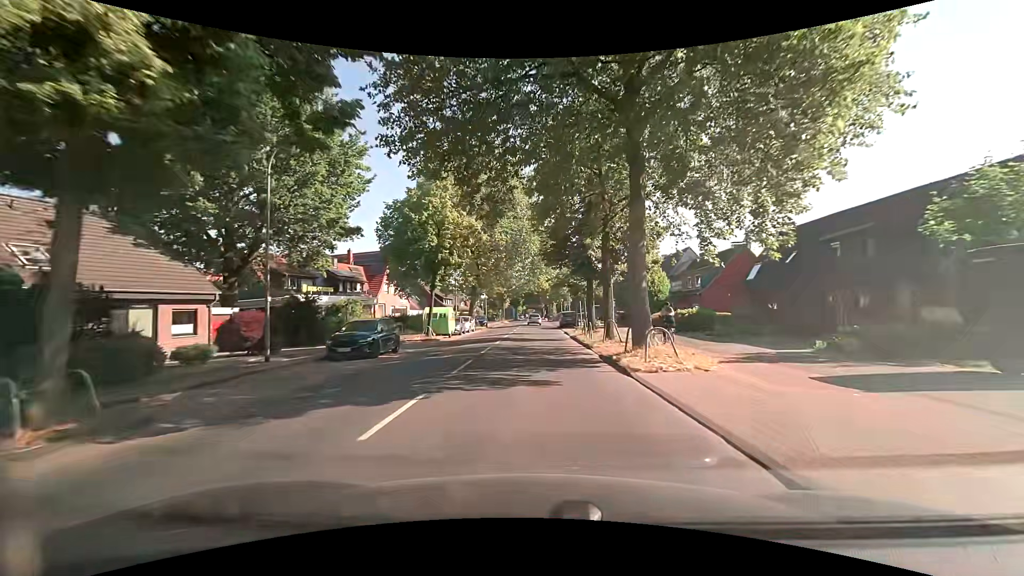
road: secondary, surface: asphalt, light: Day
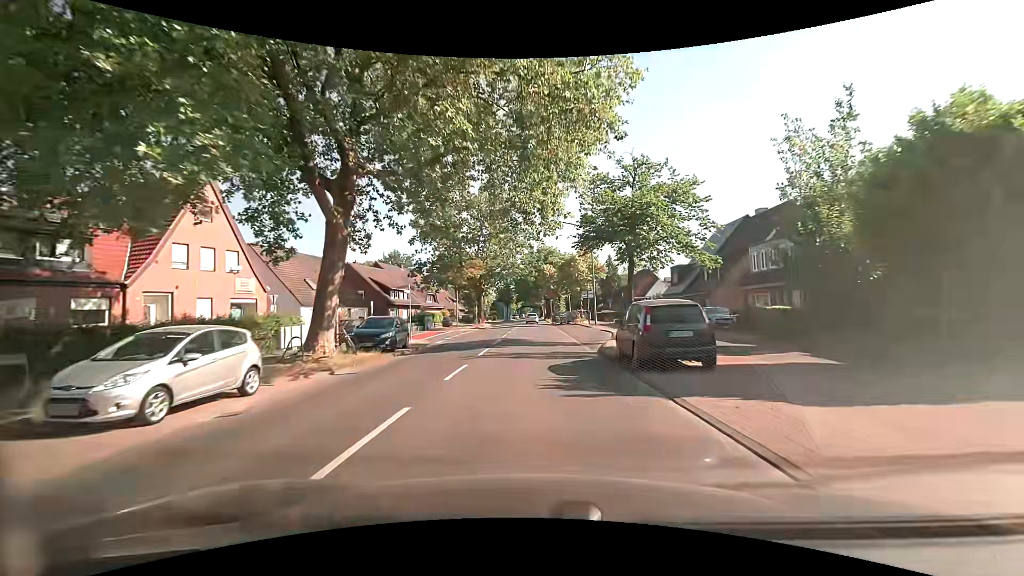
(-0.2, +37.3) m; 0°
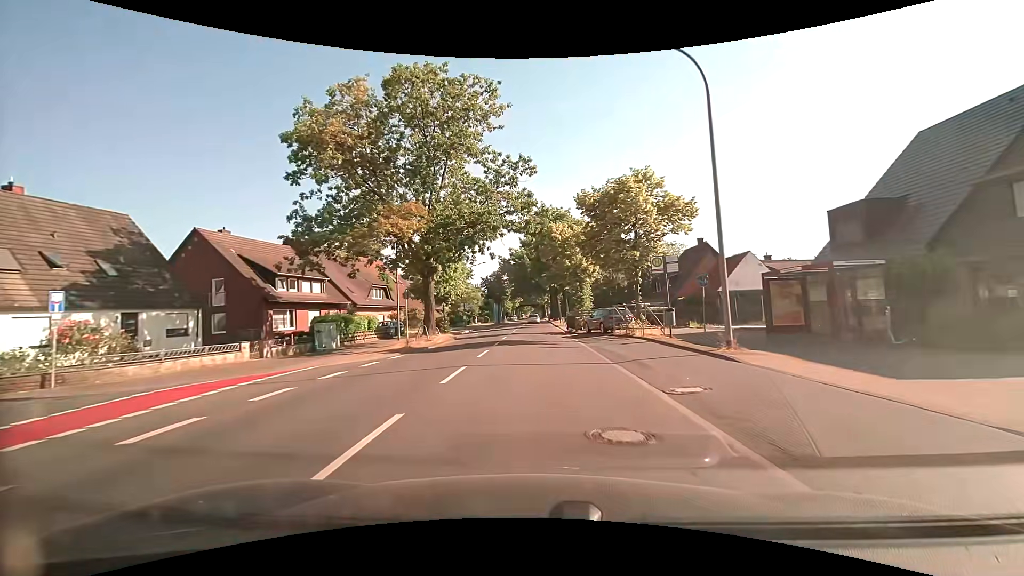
(-0.2, +30.4) m; 0°
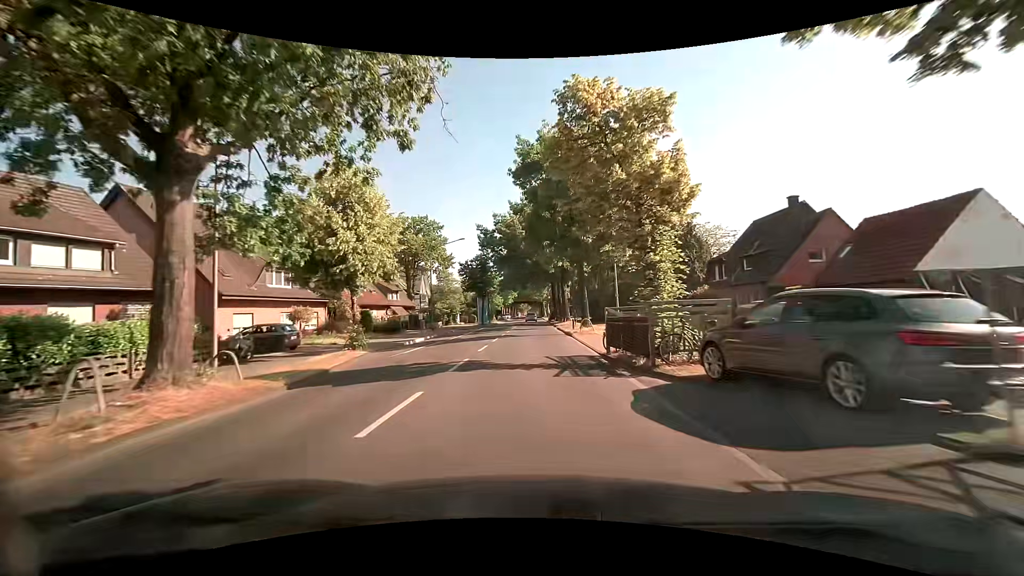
(0.0, +22.2) m; 0°
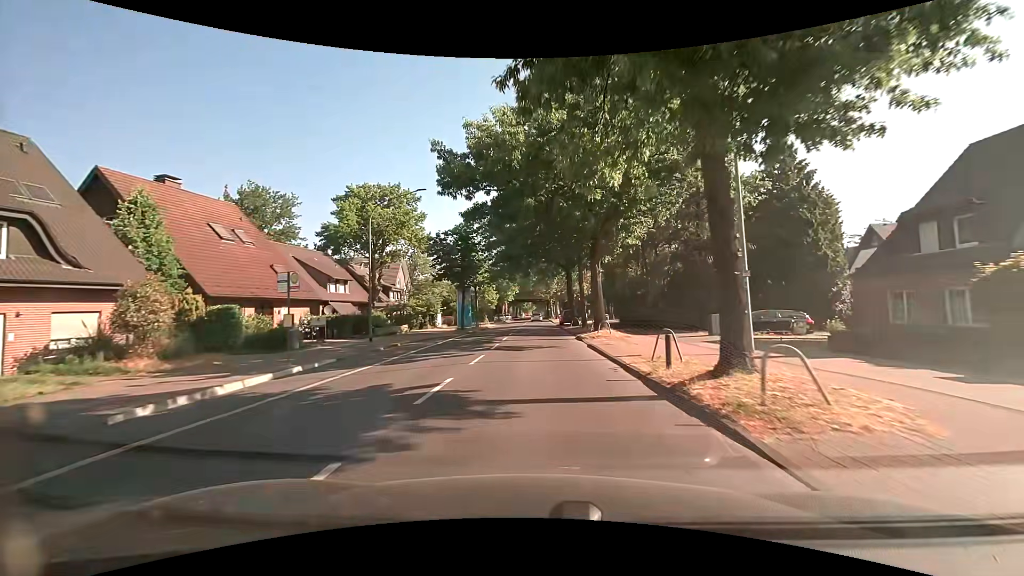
(-0.2, +21.9) m; -1°
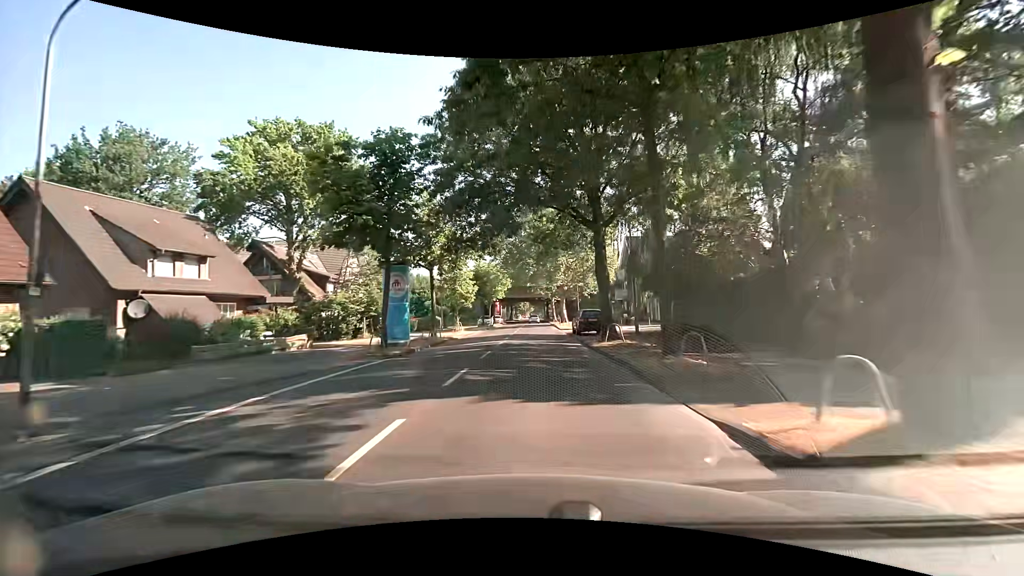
(-0.1, +22.2) m; 0°
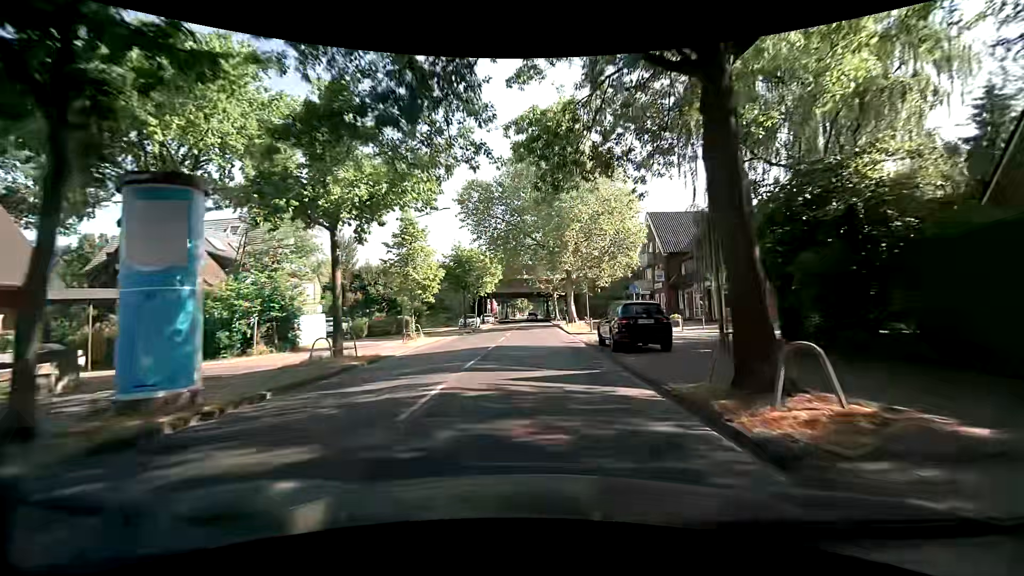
(+0.1, +15.1) m; 0°
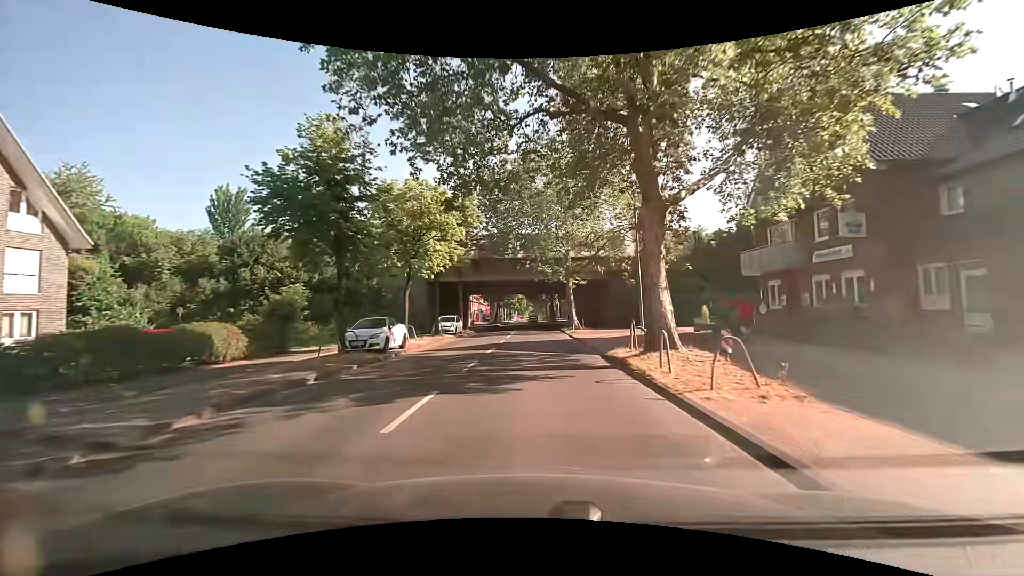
(-0.1, +30.6) m; 0°
